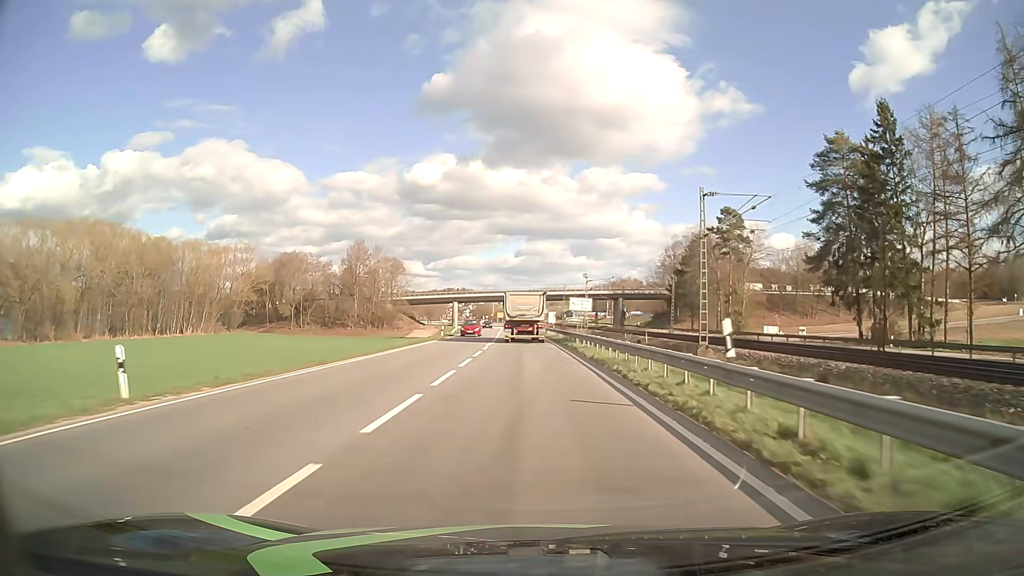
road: primary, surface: asphalt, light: Day
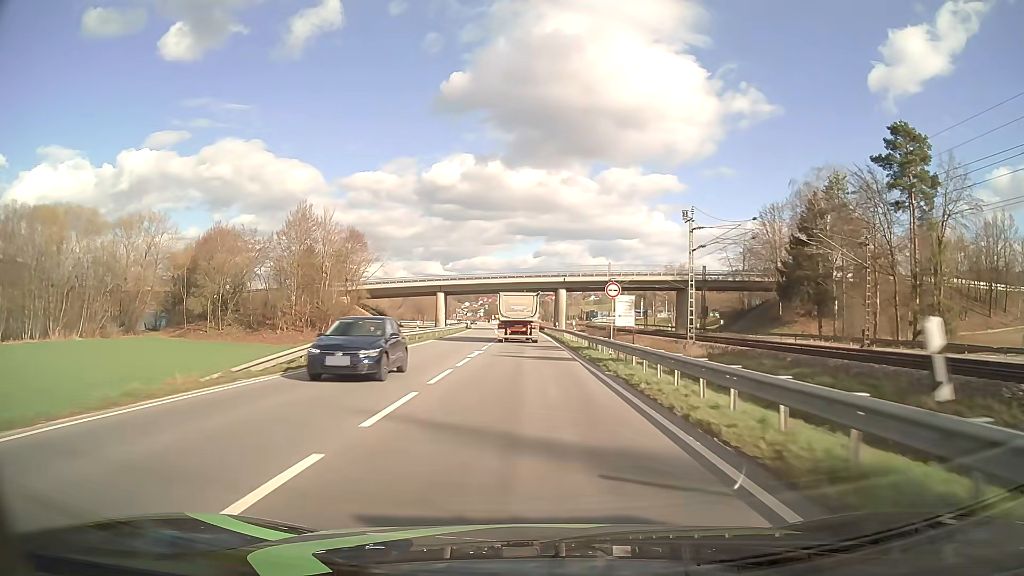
(-0.7, +53.8) m; -2°
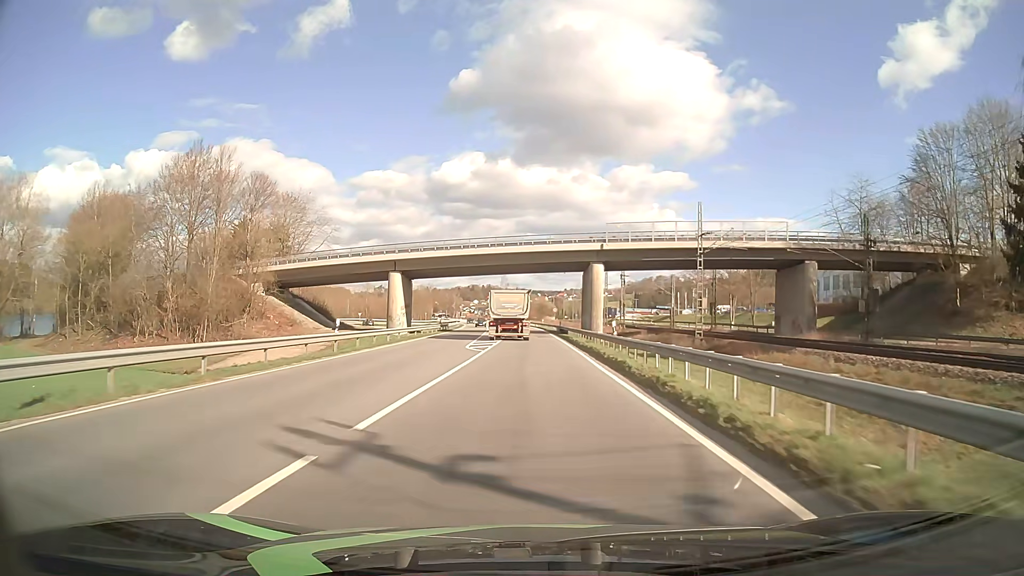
(-0.3, +42.5) m; -1°
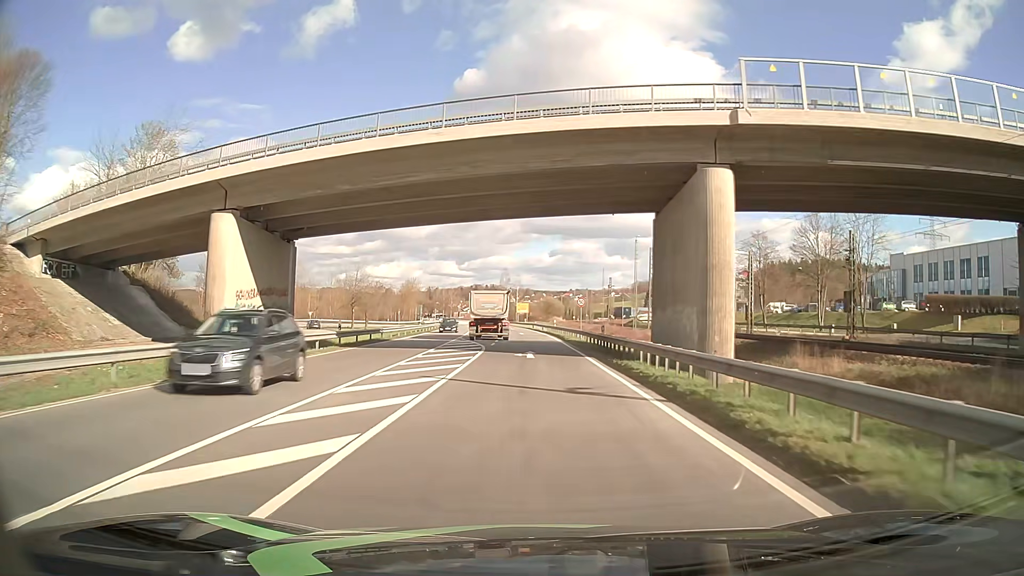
(-0.1, +38.5) m; 0°
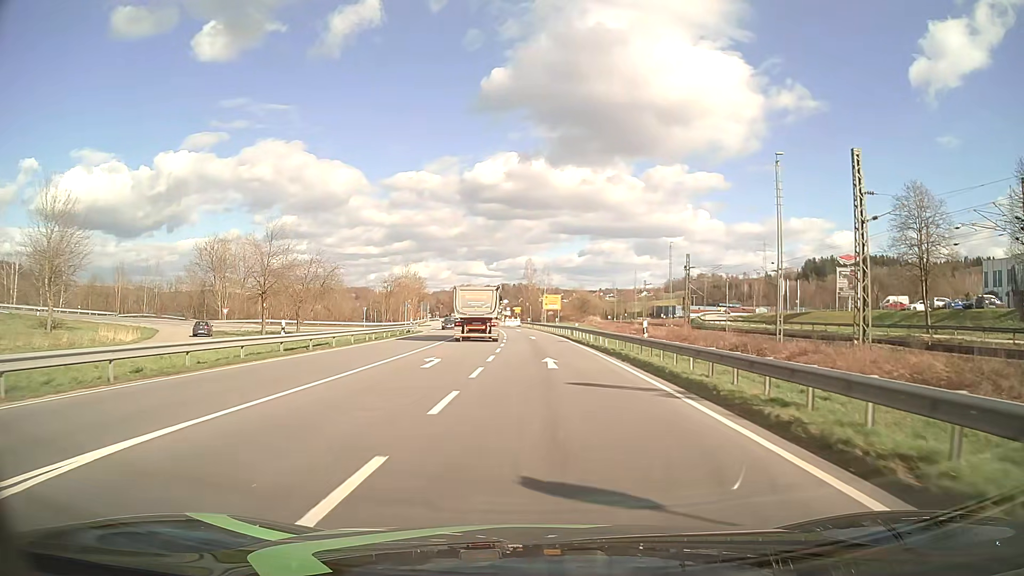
(-0.8, +43.4) m; -2°
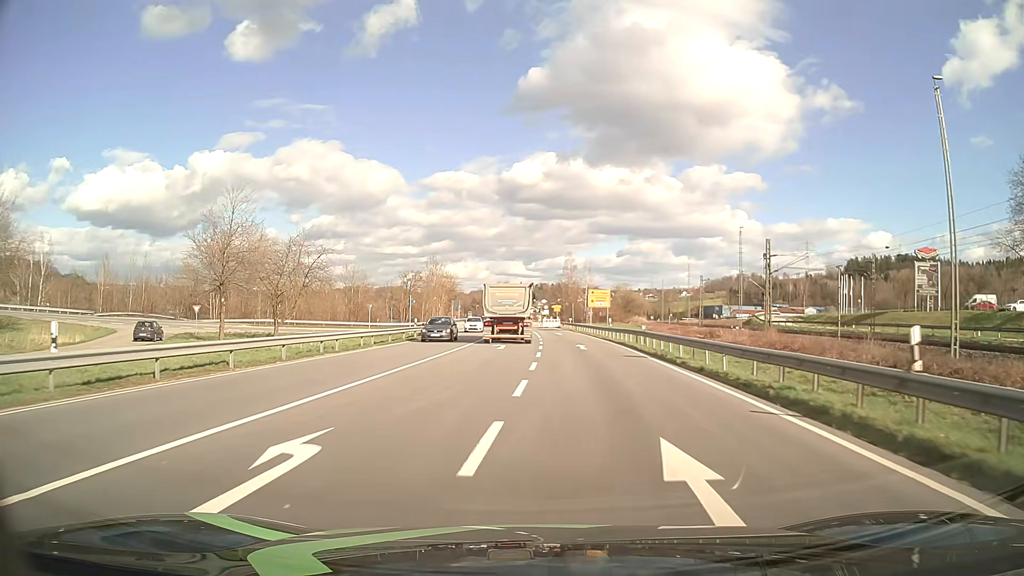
(-0.4, +15.6) m; -3°
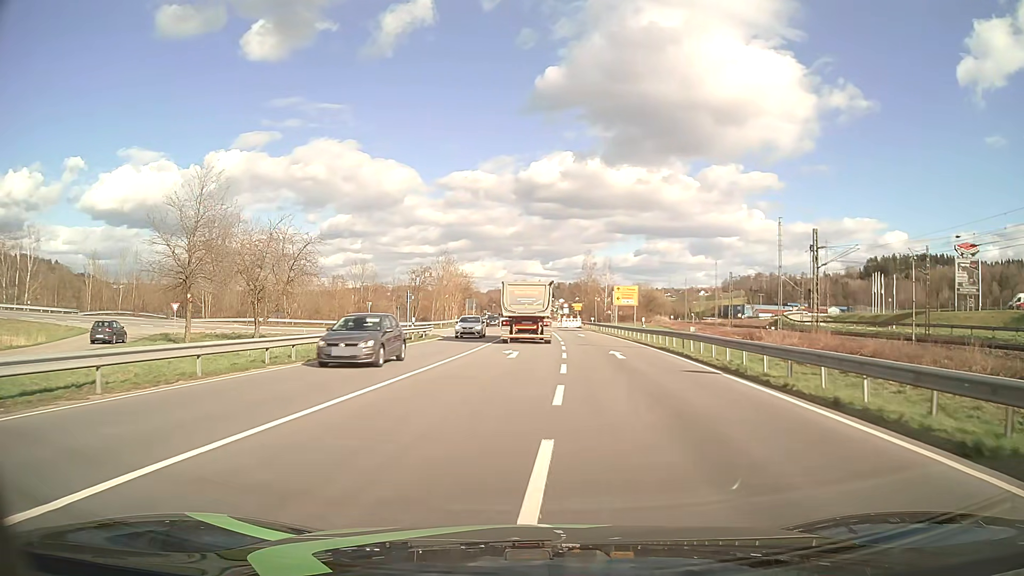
(-0.1, +7.3) m; -2°
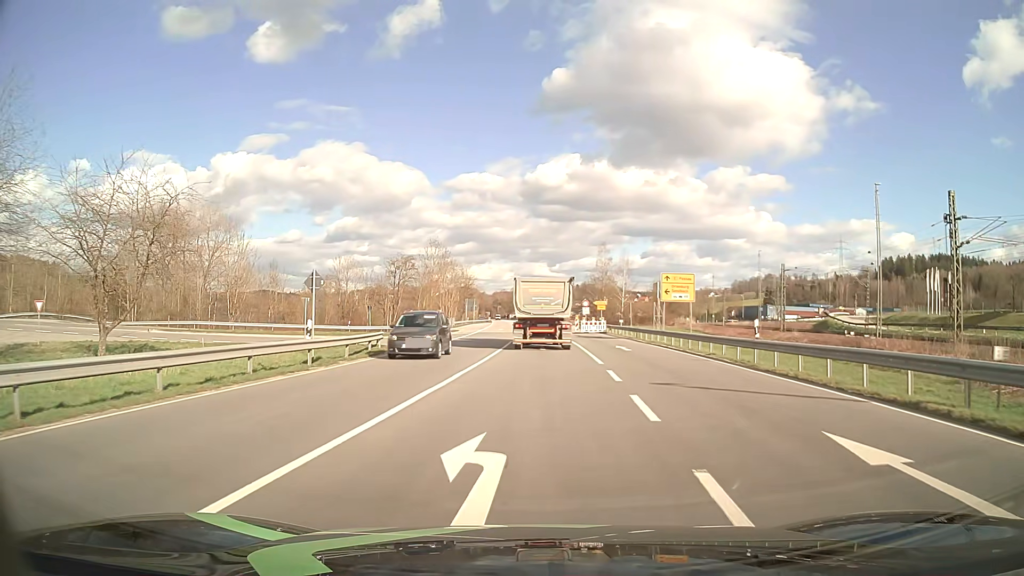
(-0.1, +19.5) m; -1°
(0, +10) (0, +20) (0, +30) (+1, +40) (0, +50) (-7, +56) (-17, +58) (-27, +58) (-37, +54) (-45, +49) m
